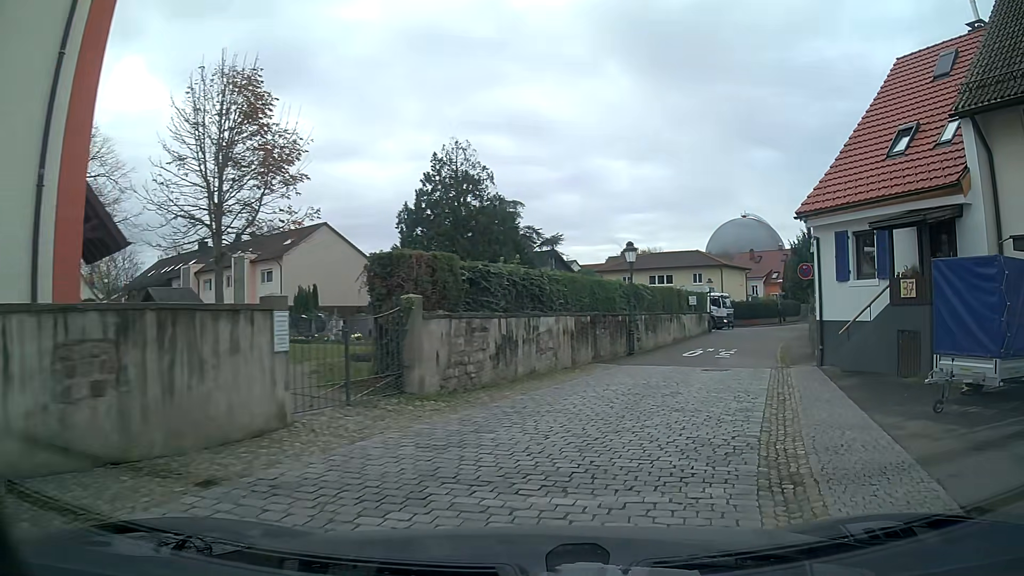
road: residential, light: Day
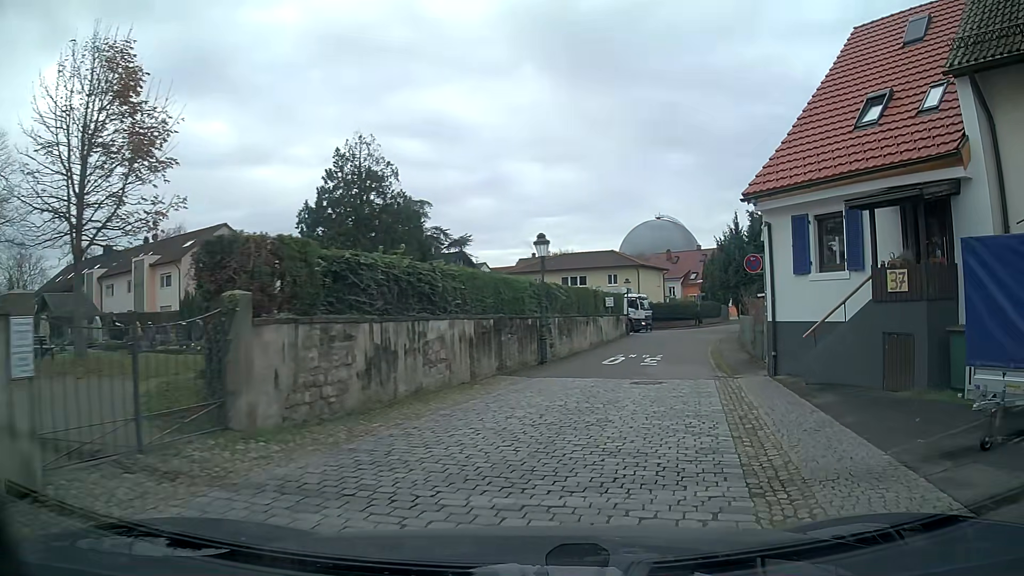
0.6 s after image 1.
(+0.2, +3.1) m; +6°
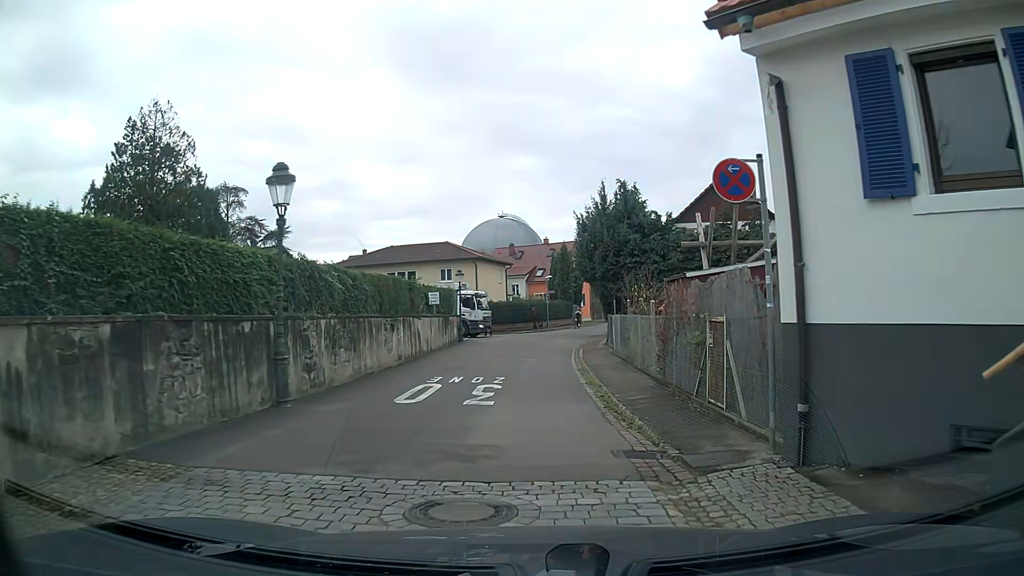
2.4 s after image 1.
(+1.0, +9.7) m; +10°
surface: asphalt
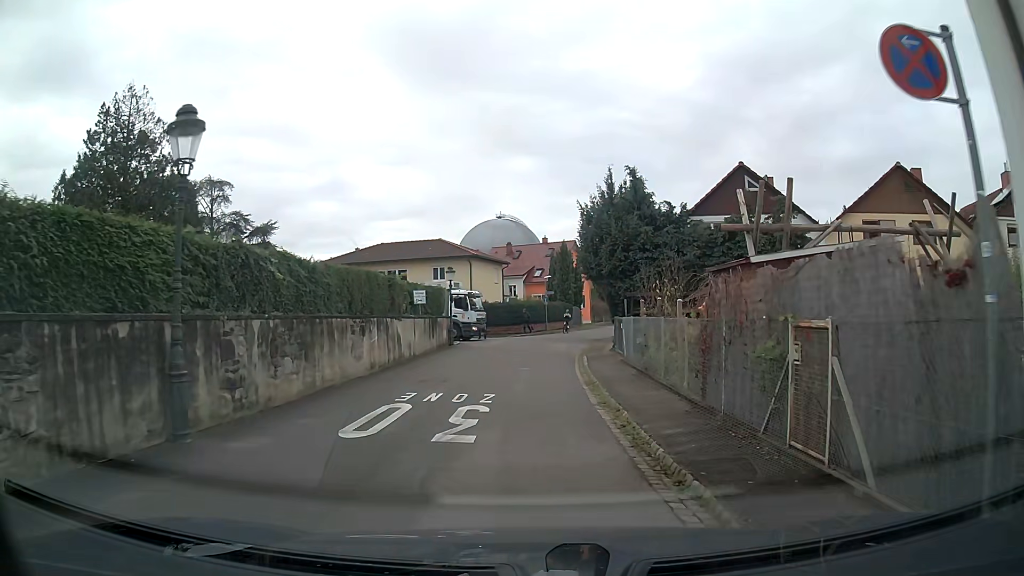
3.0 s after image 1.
(0.0, +3.4) m; 0°
(0, +10) (0, +20) (+1, +30) (+2, +40) (+5, +50) (+7, +59) (+10, +69) (+15, +77) (+16, +86) (+8, +92) m
